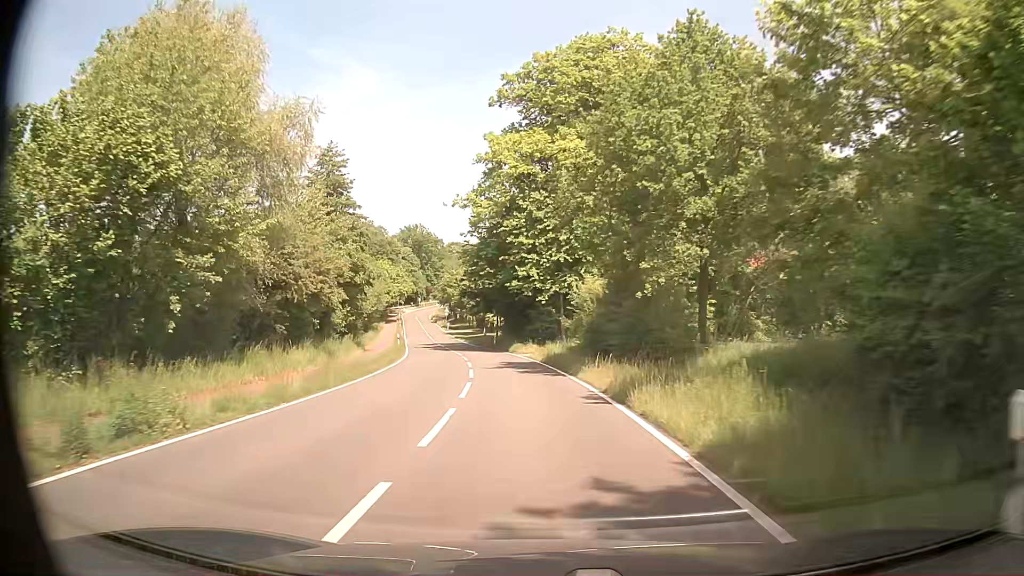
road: tertiary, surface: asphalt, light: Day
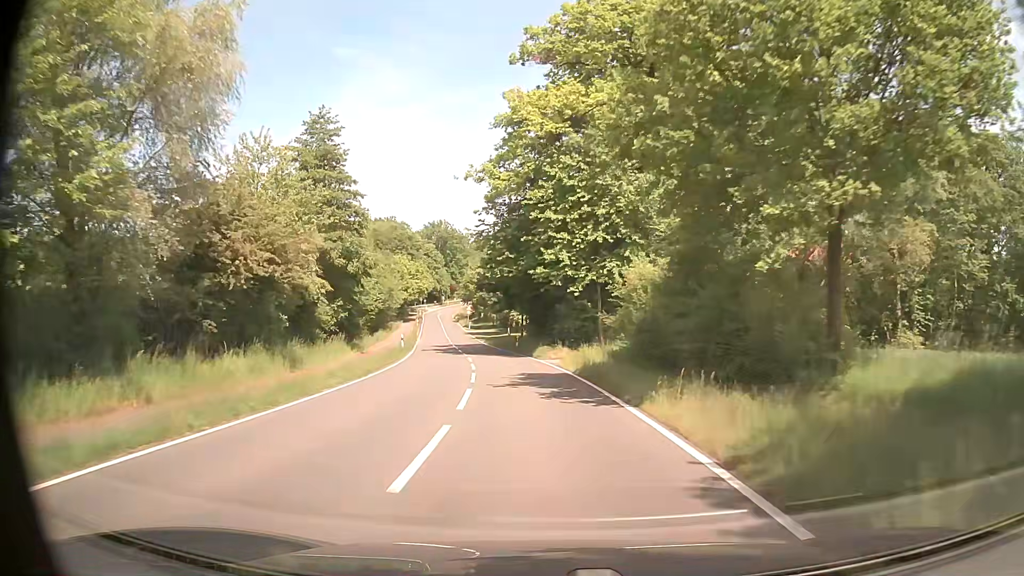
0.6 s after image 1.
(-0.2, +8.4) m; -3°
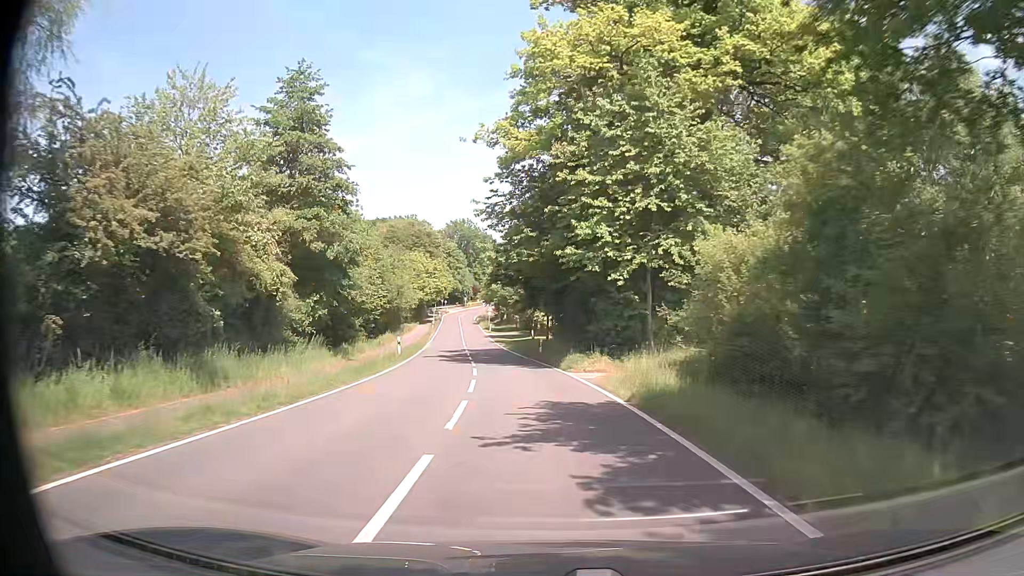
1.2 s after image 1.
(-0.1, +8.4) m; -2°
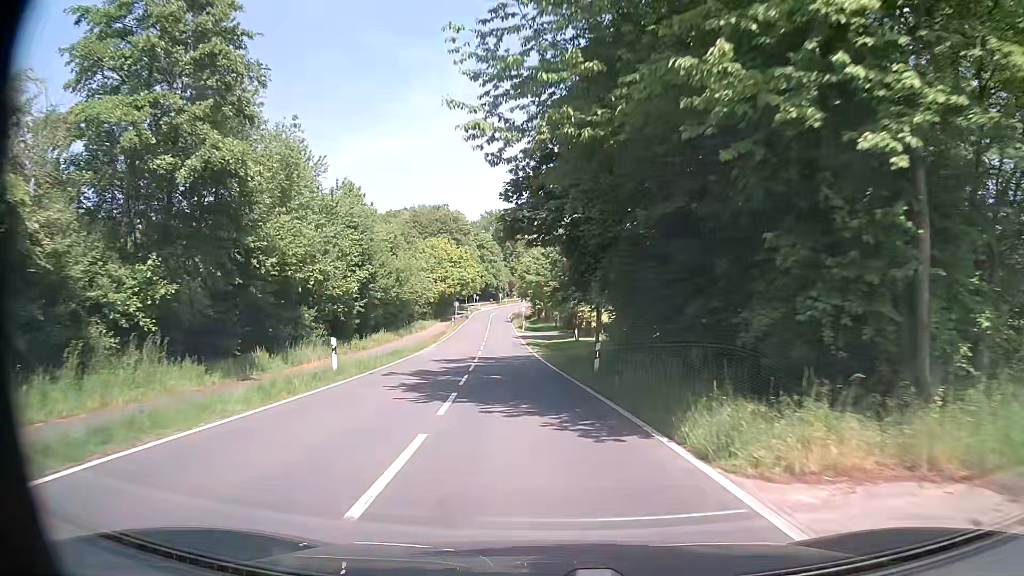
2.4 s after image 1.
(-0.5, +16.8) m; -3°
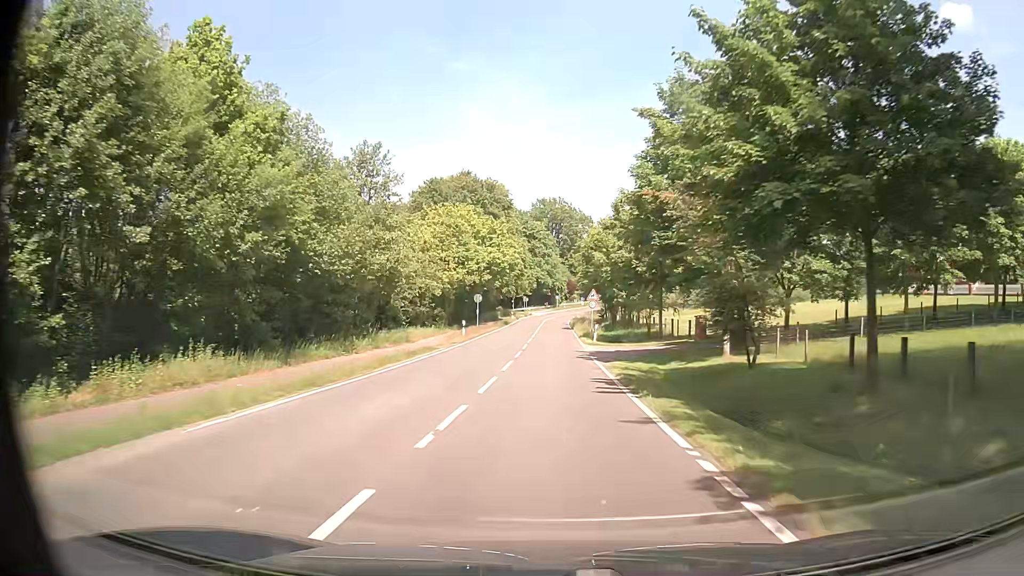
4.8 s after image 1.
(-1.6, +33.4) m; -5°
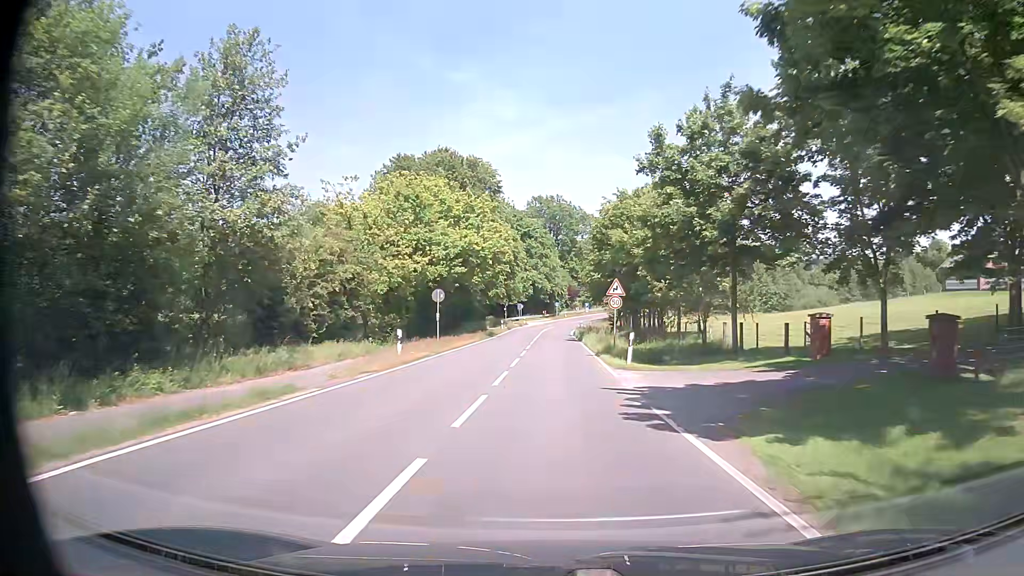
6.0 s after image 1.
(-0.1, +16.9) m; 0°
